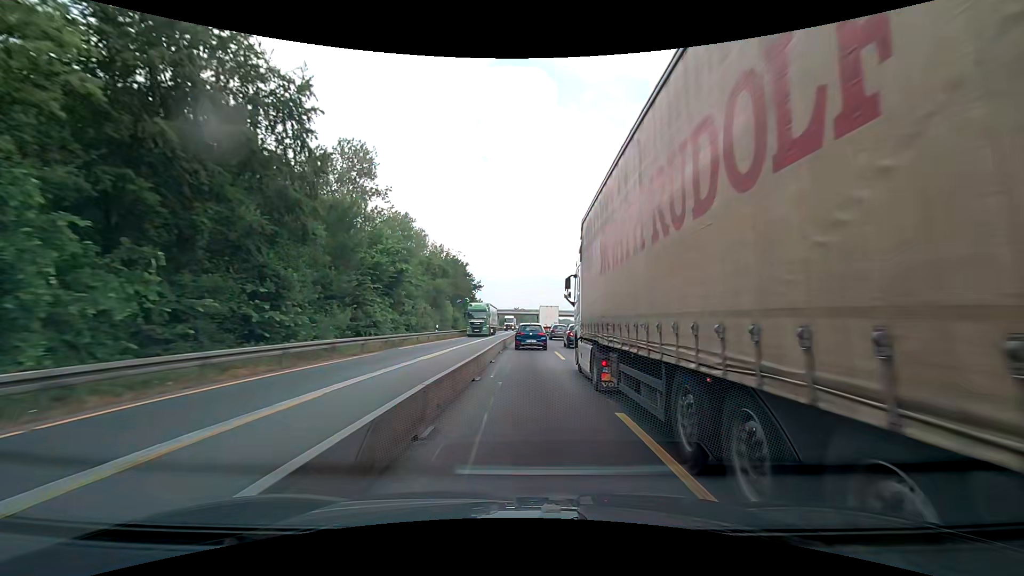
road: motorway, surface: concrete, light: Day
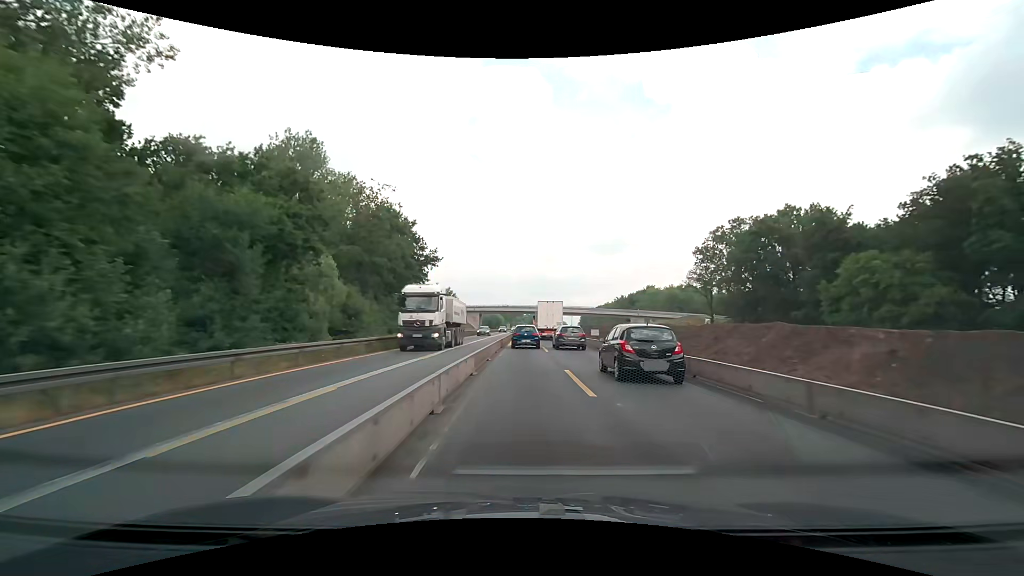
(+0.5, +46.5) m; +1°
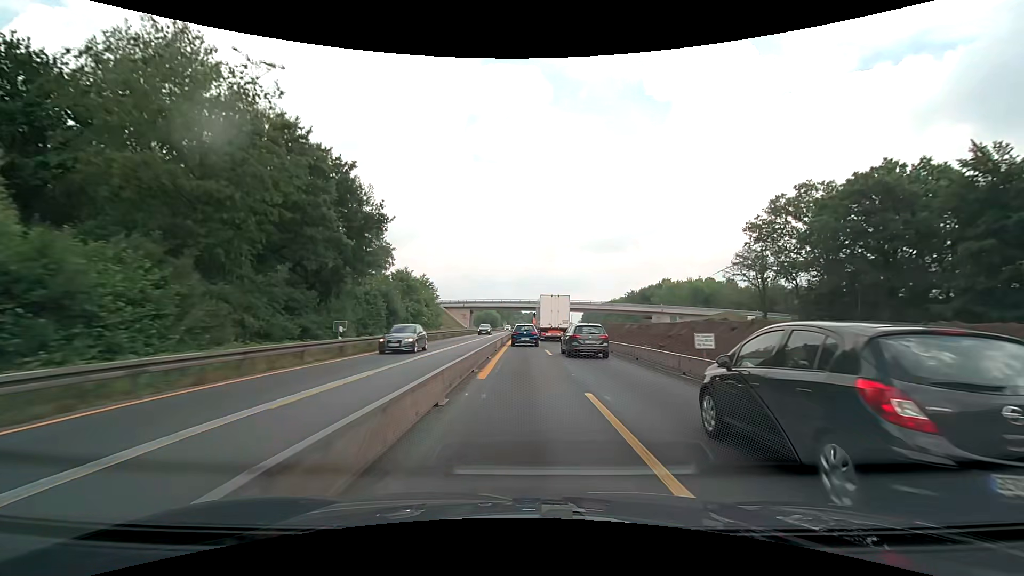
(+0.3, +23.5) m; +1°
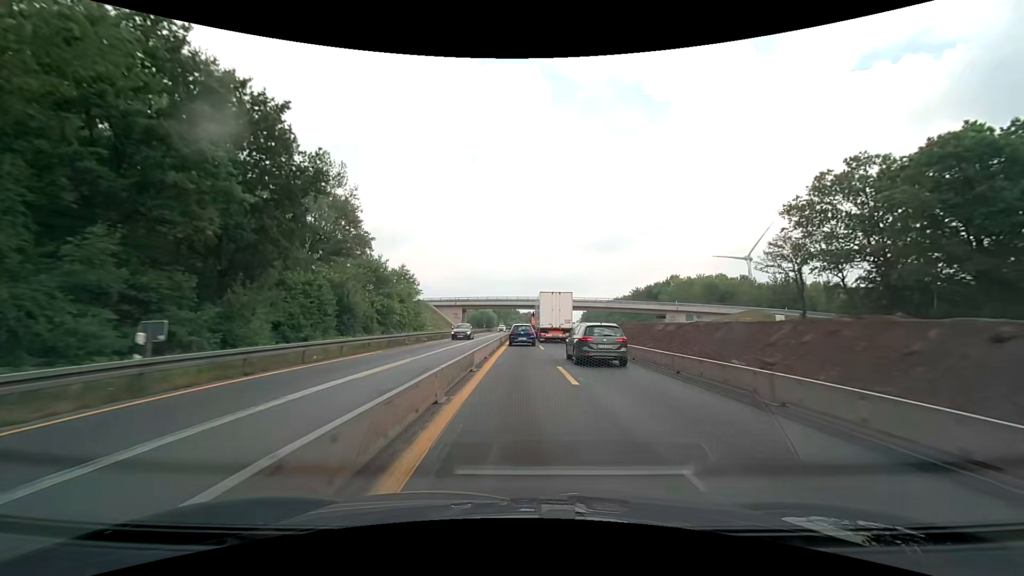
(0.0, +11.8) m; 0°
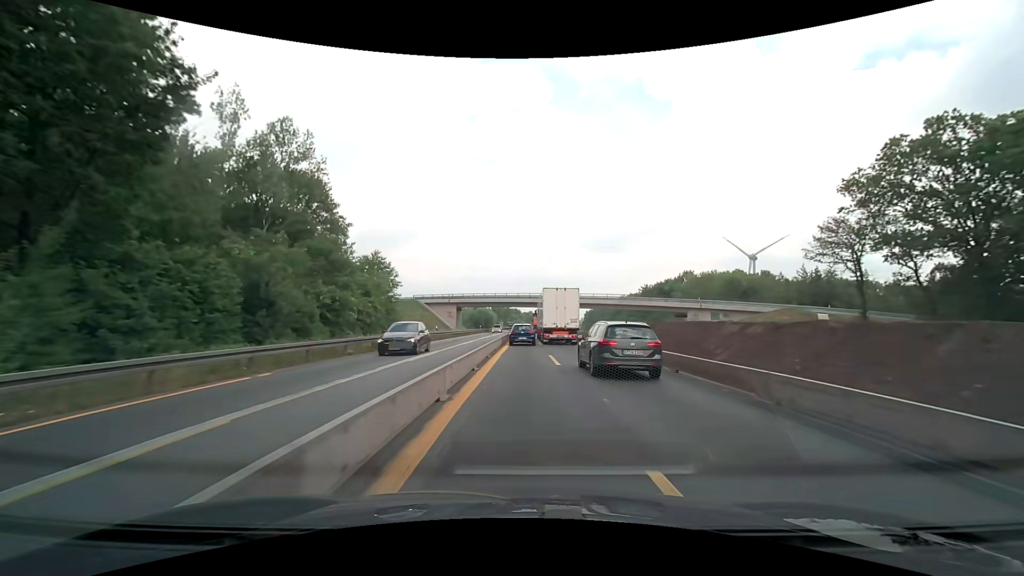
(0.0, +11.8) m; 0°
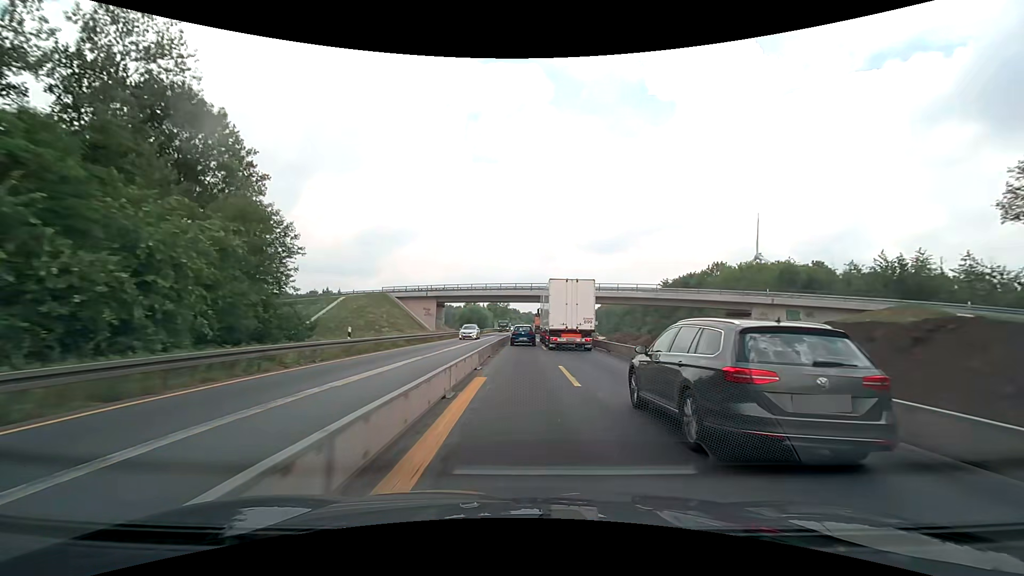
(0.0, +23.7) m; 0°
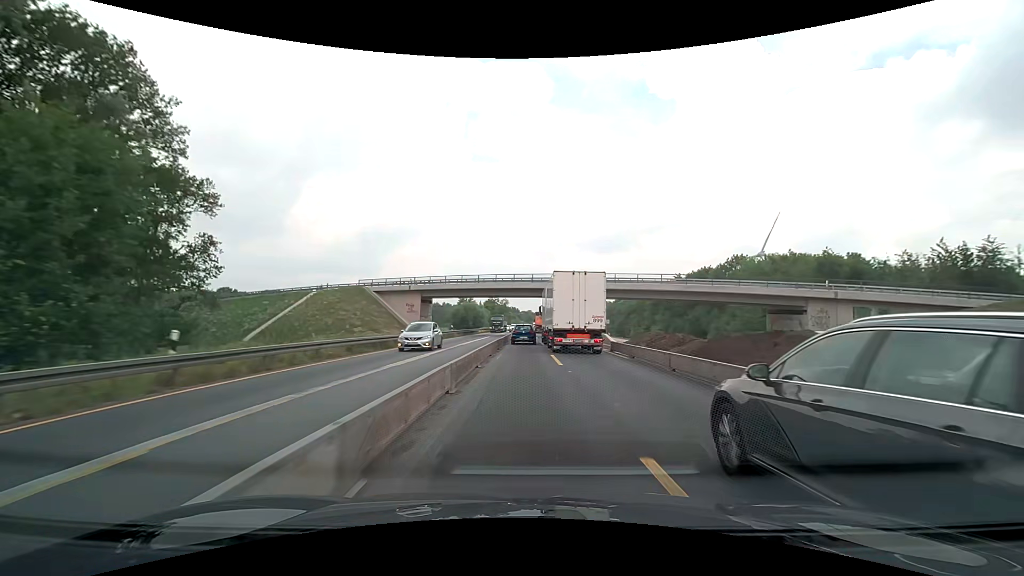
(0.0, +11.9) m; 0°
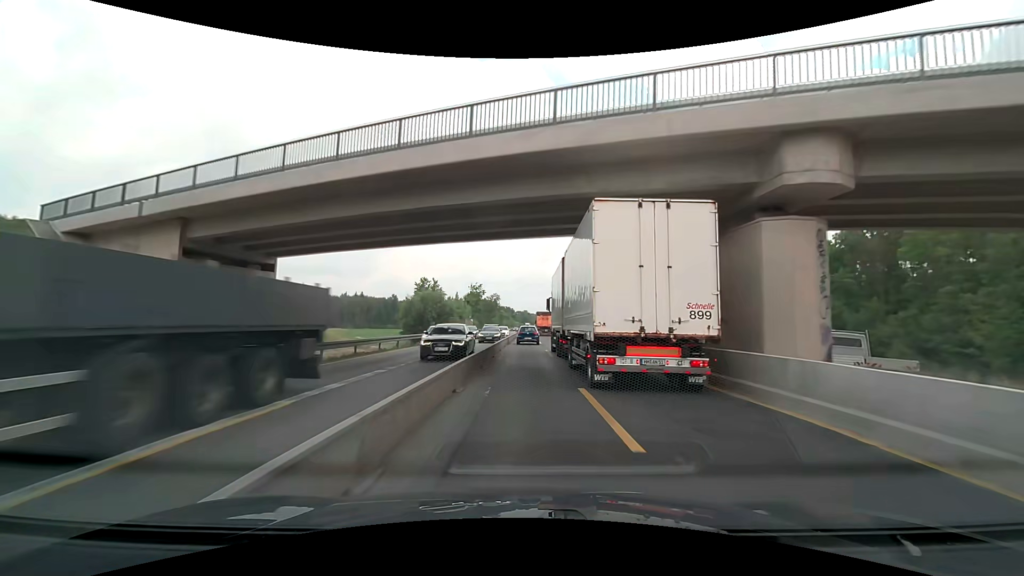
(+0.4, +47.9) m; +1°
(0, +10) (0, +20) (0, +30) (0, +40) (0, +50) (0, +60) (0, +70) (+1, +80) (+1, +90) (+1, +100) m
